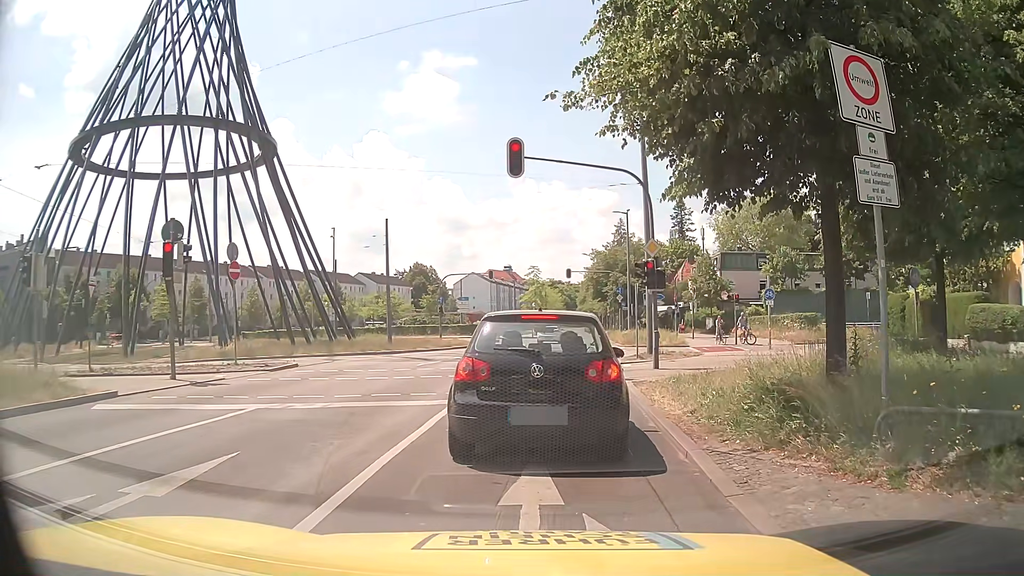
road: primary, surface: asphalt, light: Day
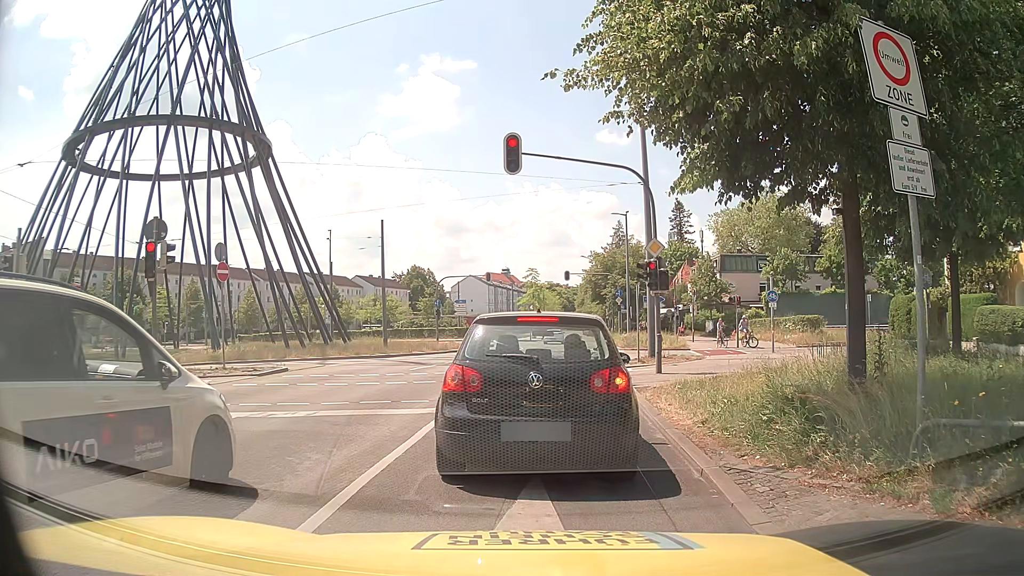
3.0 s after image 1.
(0.0, +0.8) m; 0°
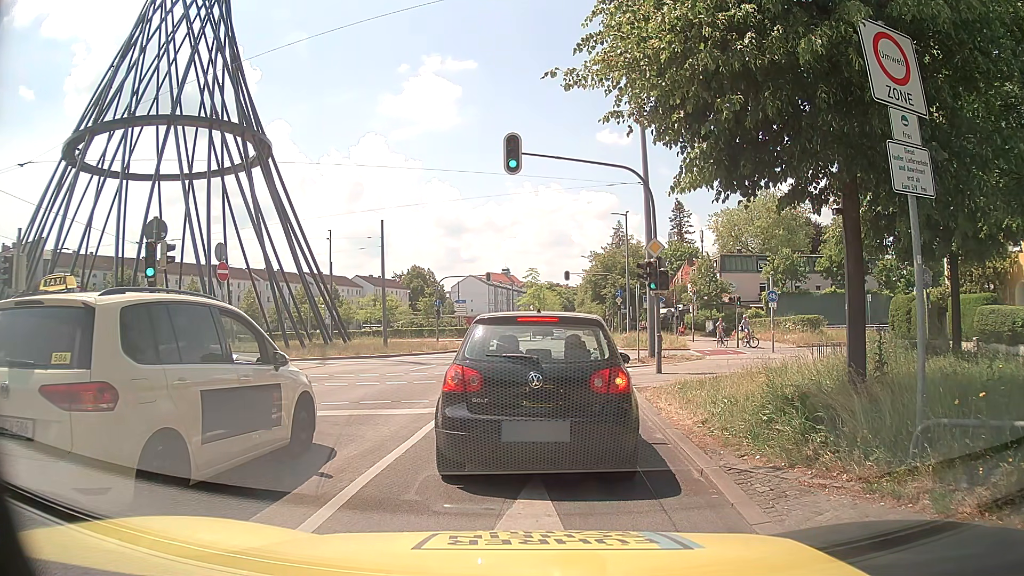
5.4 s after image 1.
(0.0, 0.0) m; 0°
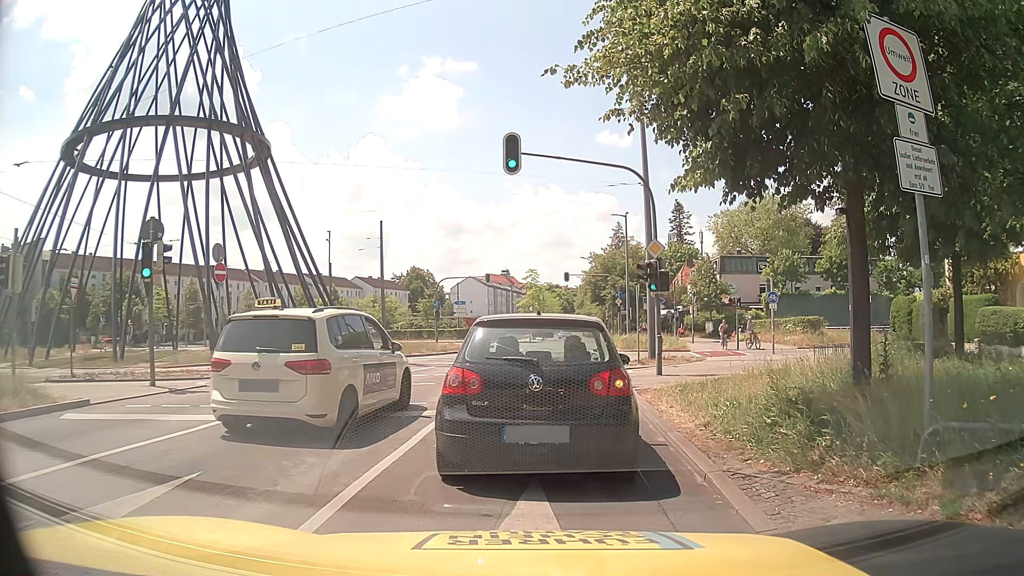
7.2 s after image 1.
(0.0, +0.1) m; 0°
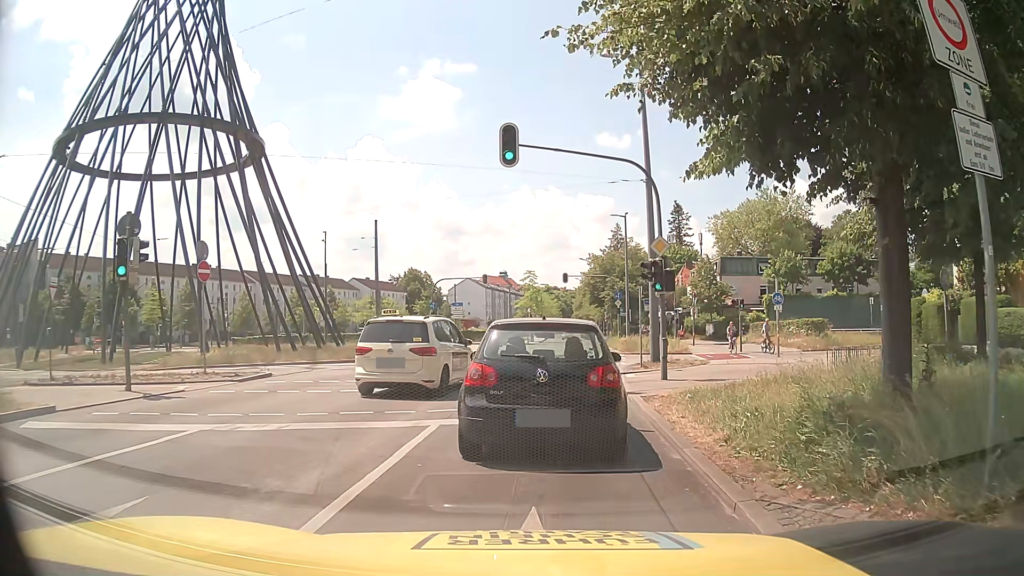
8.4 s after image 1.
(0.0, +1.1) m; +2°
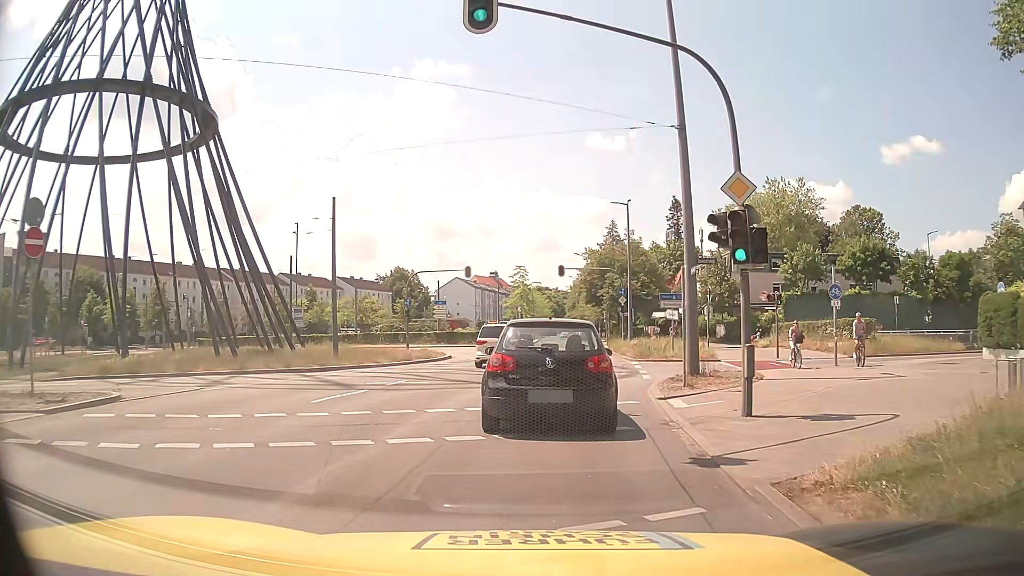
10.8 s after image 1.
(-0.1, +7.8) m; -2°
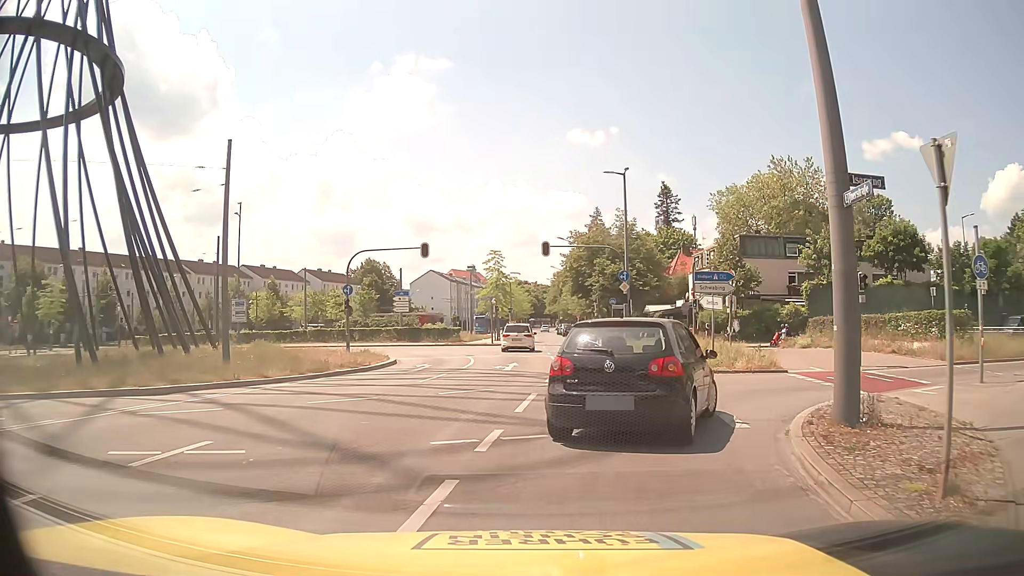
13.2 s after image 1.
(+0.4, +10.5) m; +4°
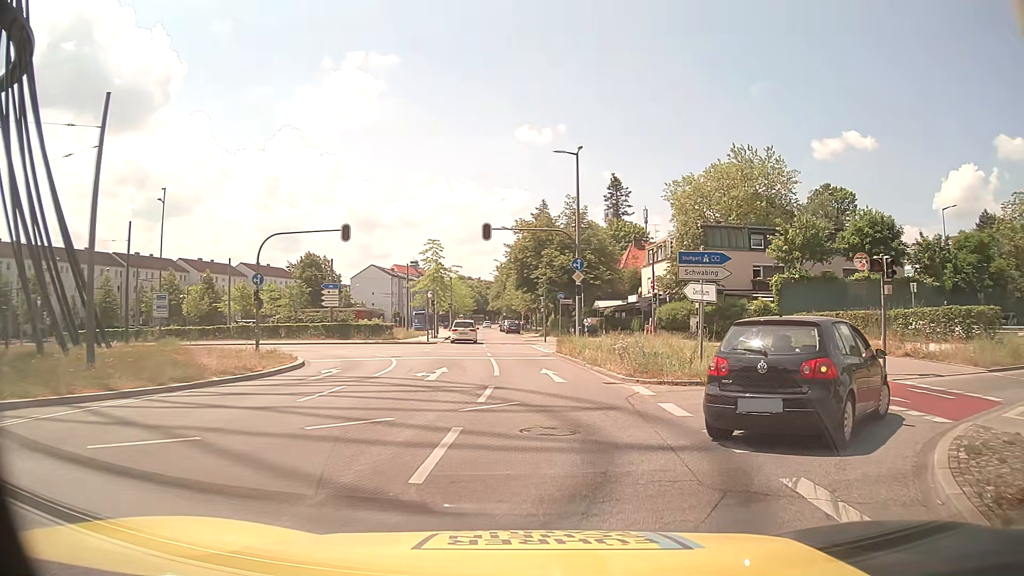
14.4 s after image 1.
(+0.1, +5.3) m; +4°
